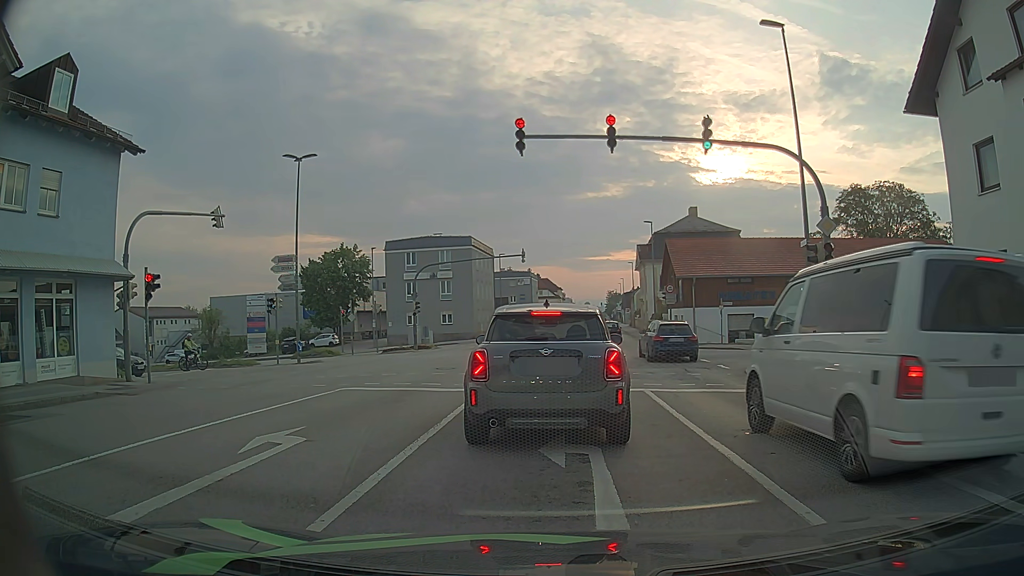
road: tertiary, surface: asphalt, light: Day
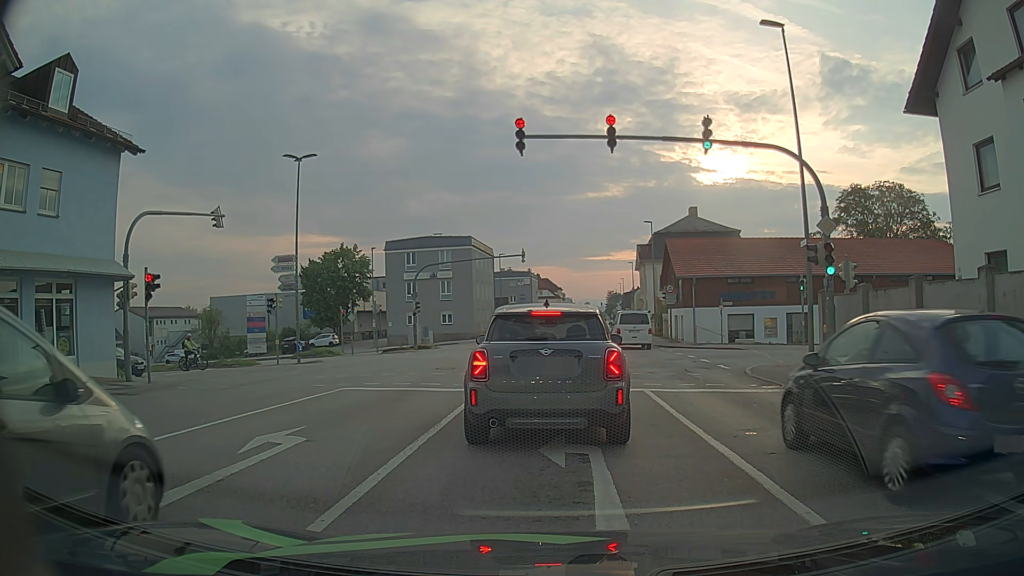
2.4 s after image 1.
(0.0, 0.0) m; 0°
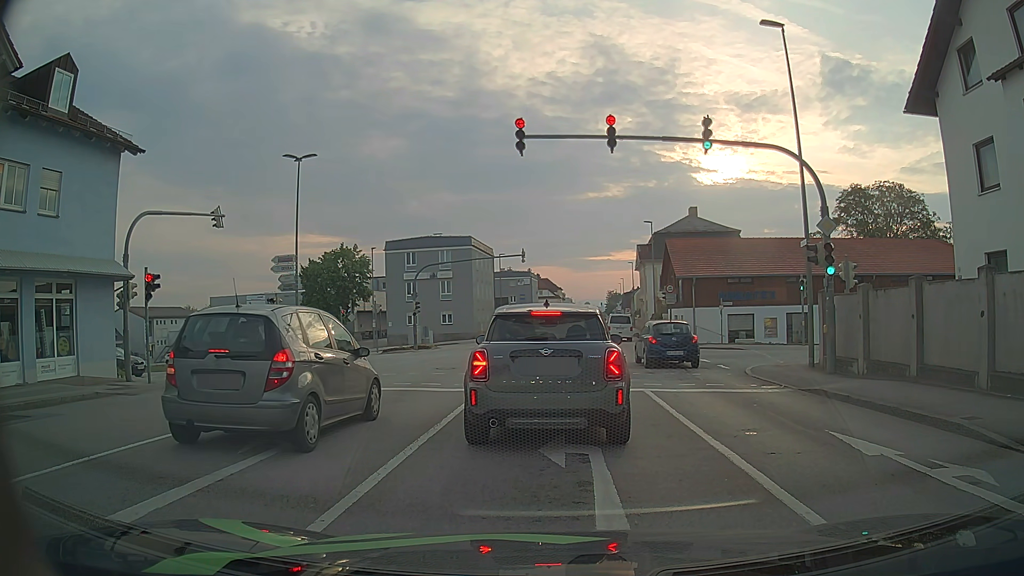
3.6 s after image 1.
(0.0, 0.0) m; 0°
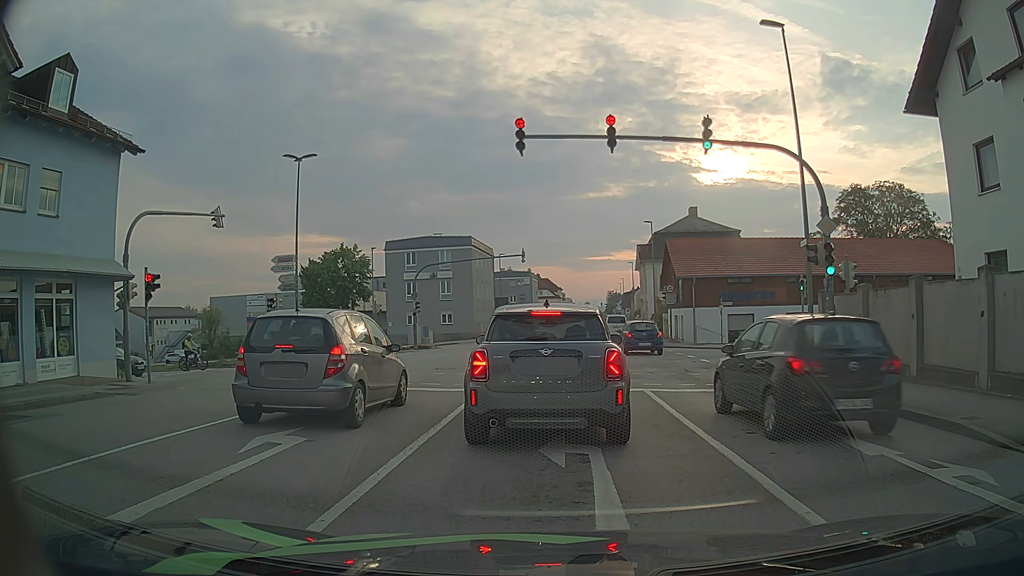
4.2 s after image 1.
(0.0, 0.0) m; 0°
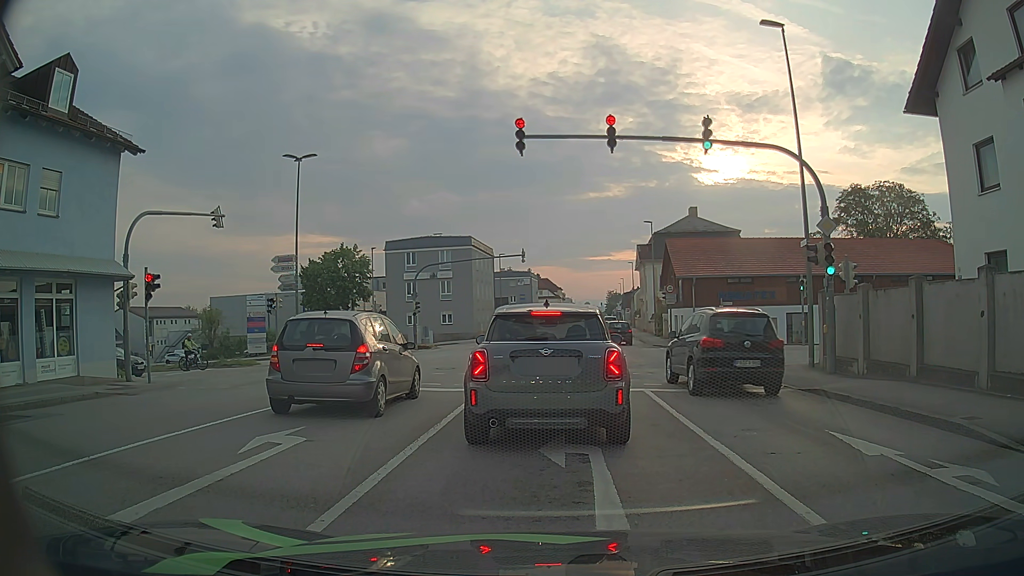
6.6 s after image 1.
(0.0, 0.0) m; 0°
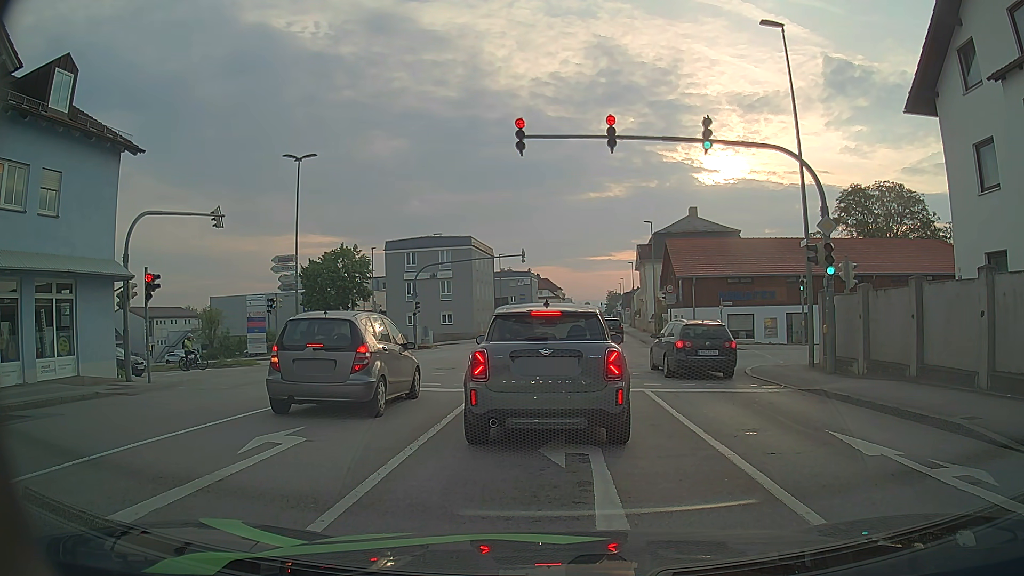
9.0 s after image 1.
(0.0, 0.0) m; 0°
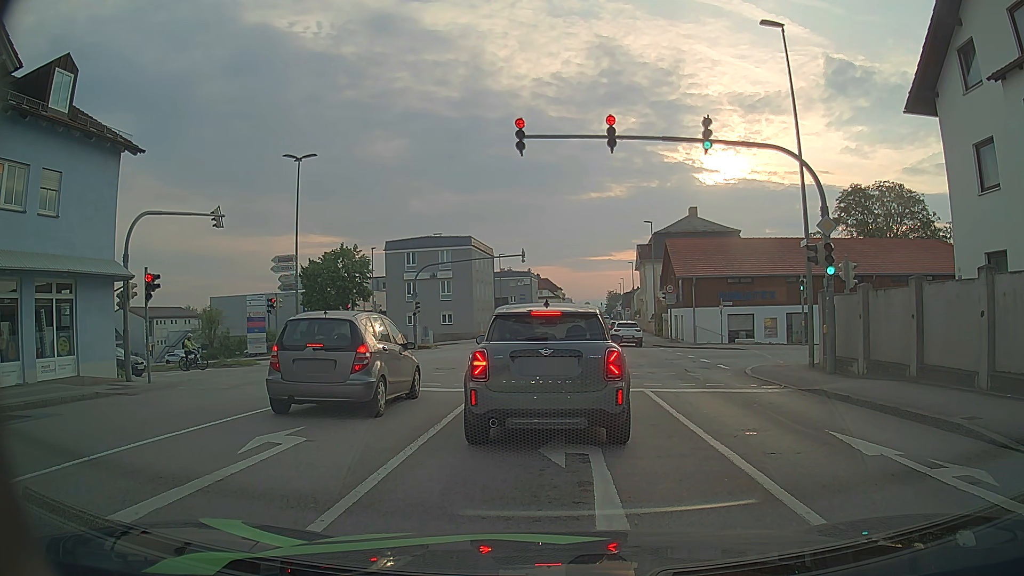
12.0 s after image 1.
(0.0, 0.0) m; 0°
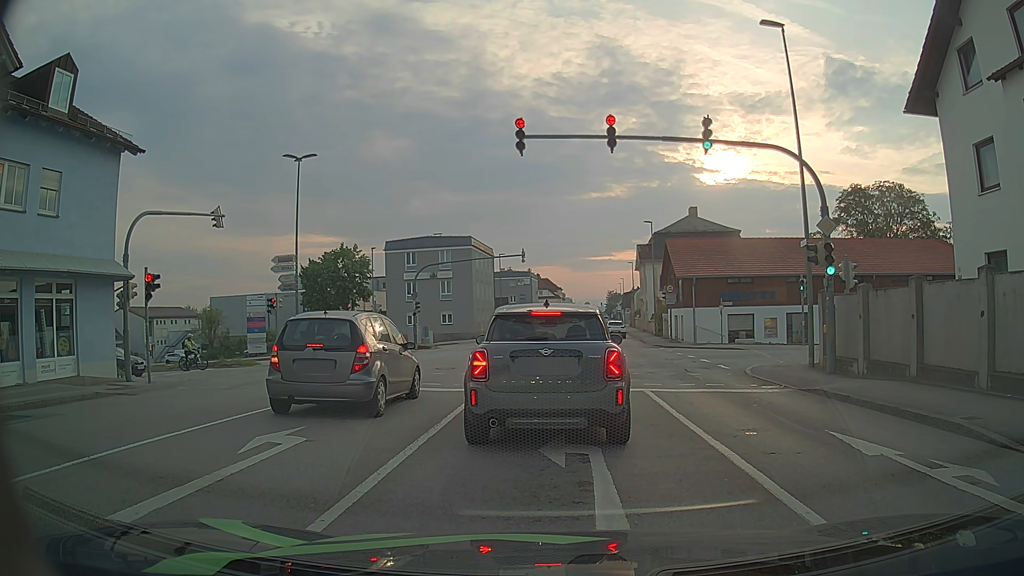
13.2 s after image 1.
(0.0, 0.0) m; 0°
(0, +10) (0, +20) (-1, +30) (-7, +38) (-17, +40) (-27, +40) (-37, +39) (-47, +39) (-57, +39) (-67, +39) m
